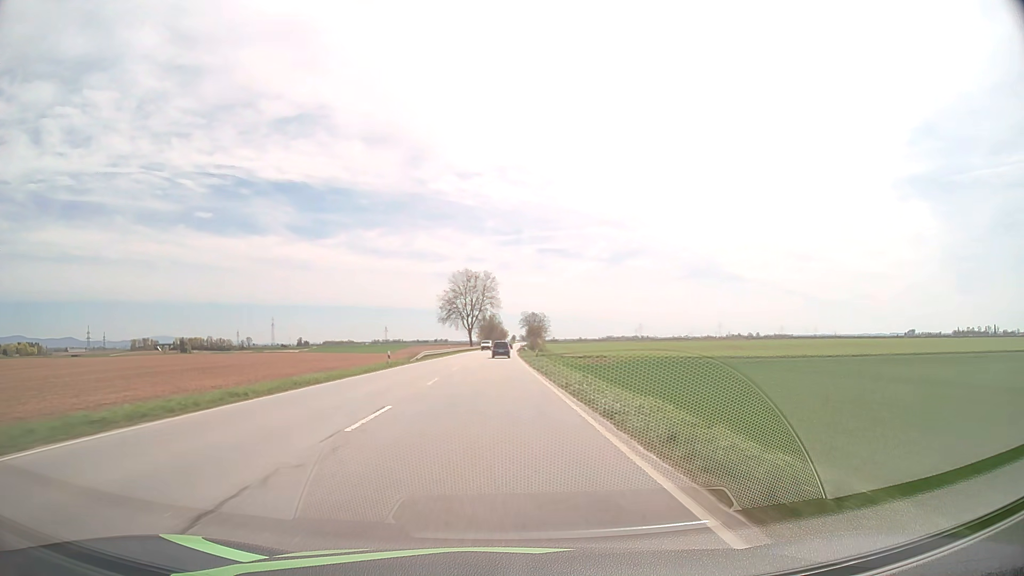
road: primary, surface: asphalt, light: Day
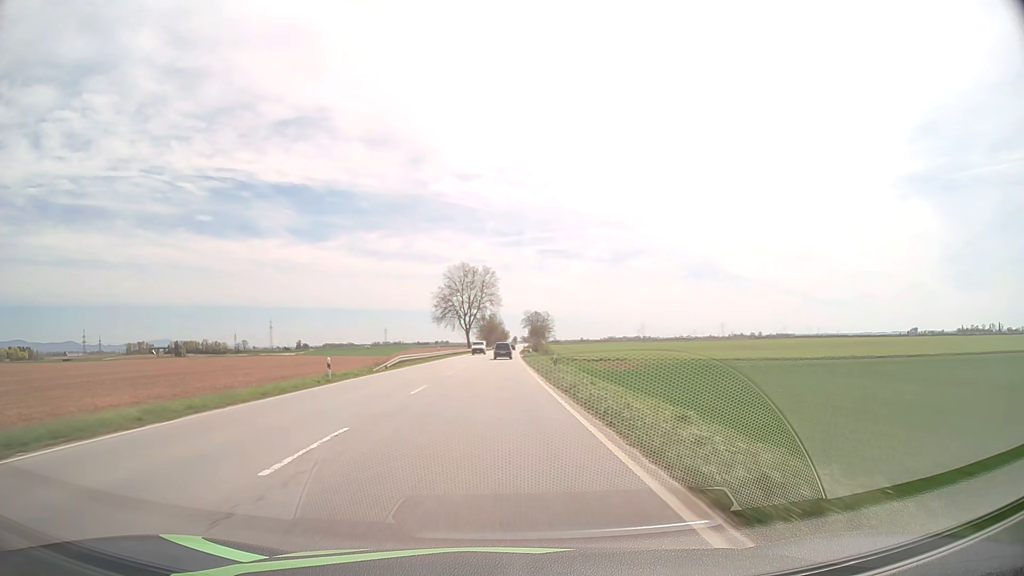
(0.0, +15.4) m; 0°
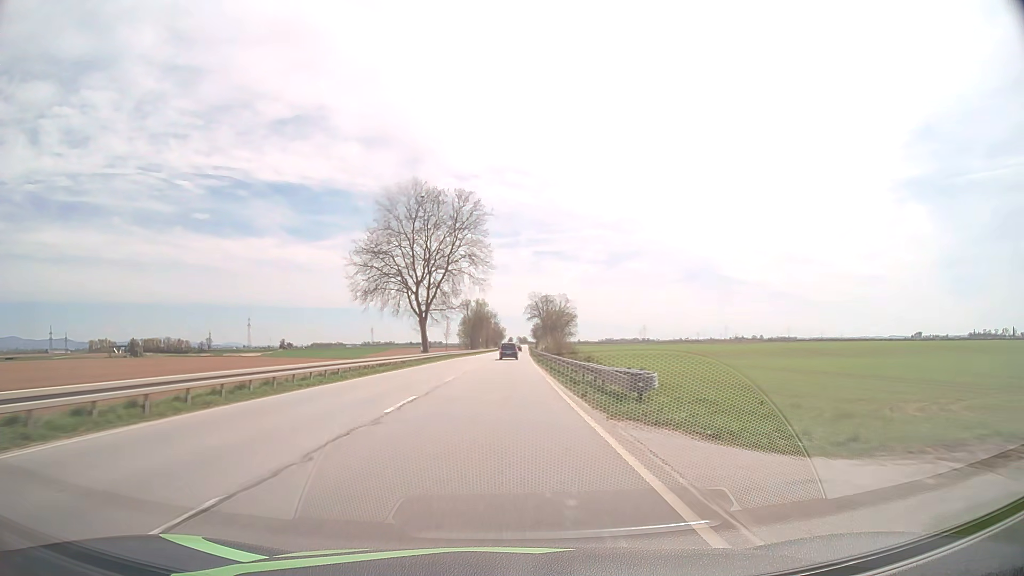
(-0.1, +77.7) m; 0°
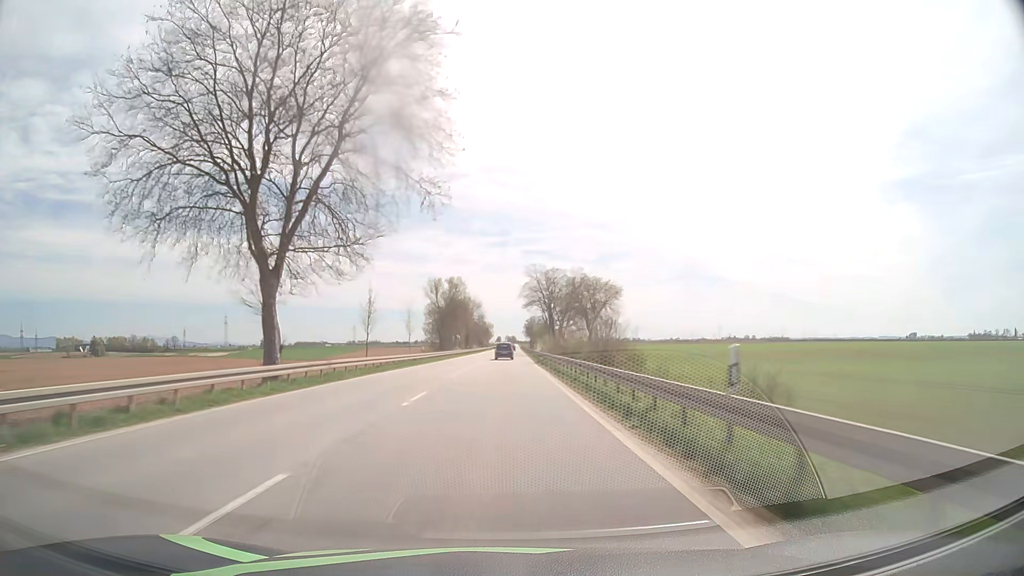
(+0.3, +47.1) m; +1°
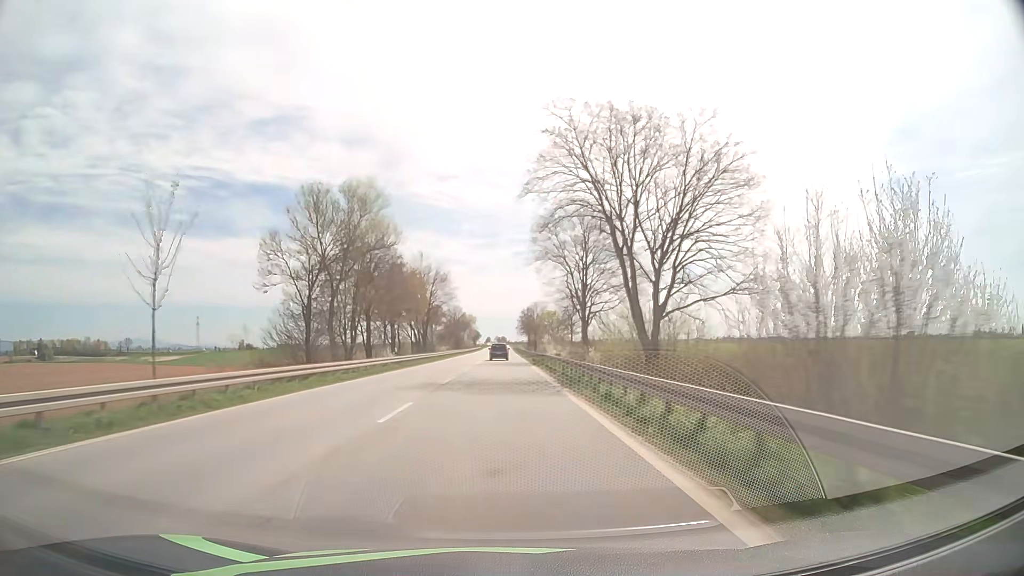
(+0.7, +63.2) m; +1°
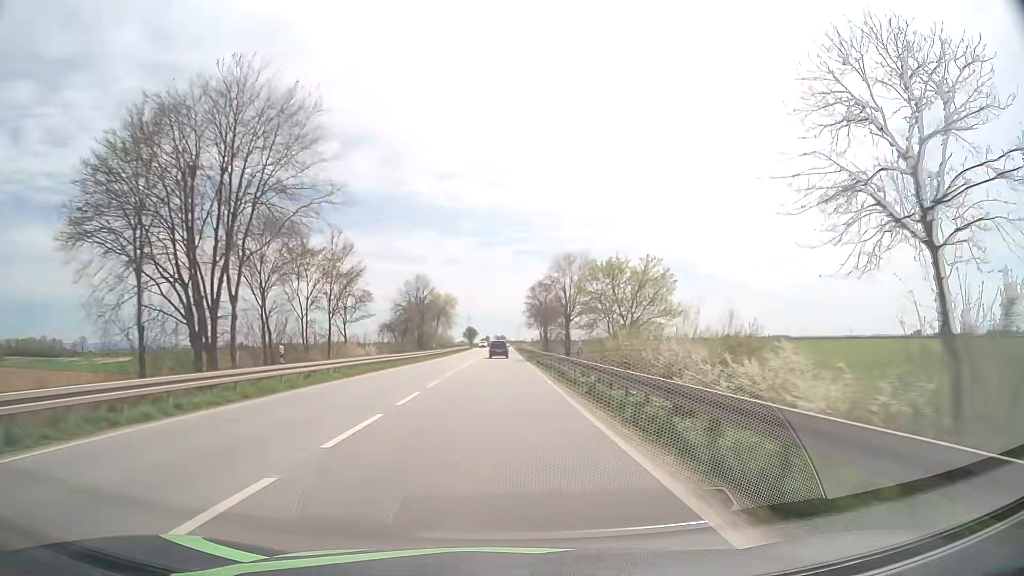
(0.0, +63.2) m; 0°
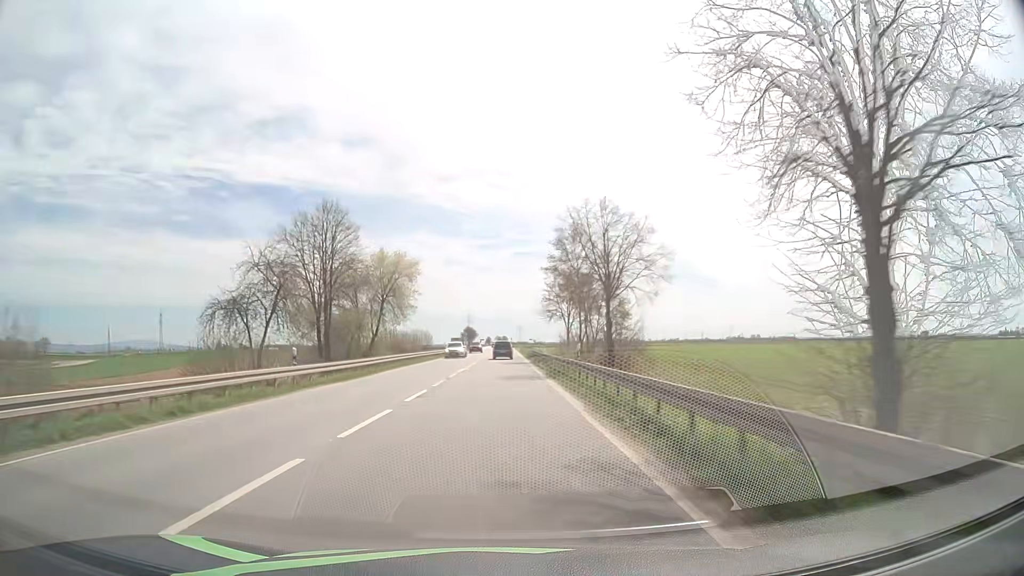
(-0.1, +47.1) m; 0°
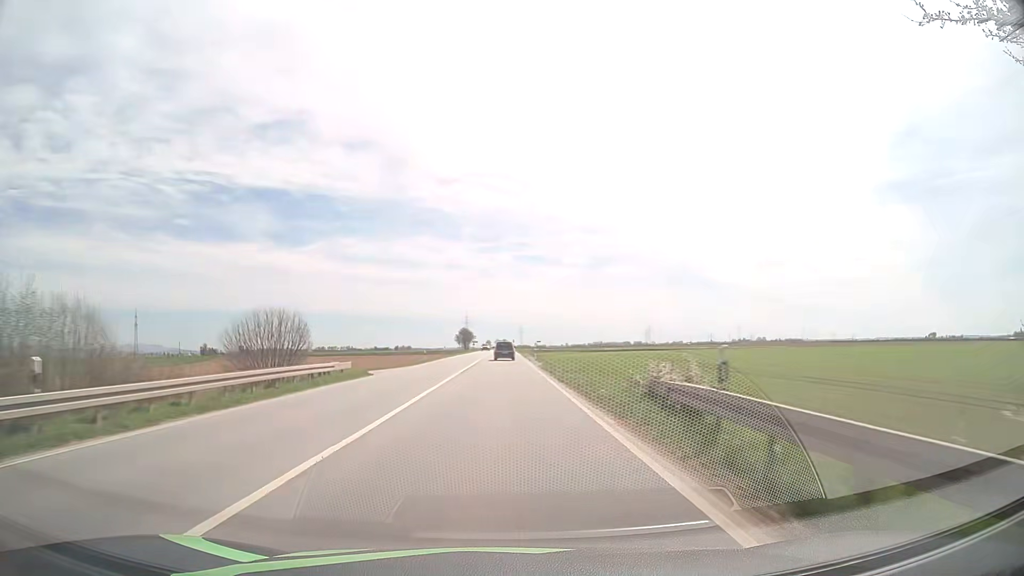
(-0.1, +62.6) m; 0°
(0, +10) (0, +20) (0, +30) (0, +40) (0, +50) (0, +60) (0, +70) (0, +80) (0, +90) (0, +100) m
